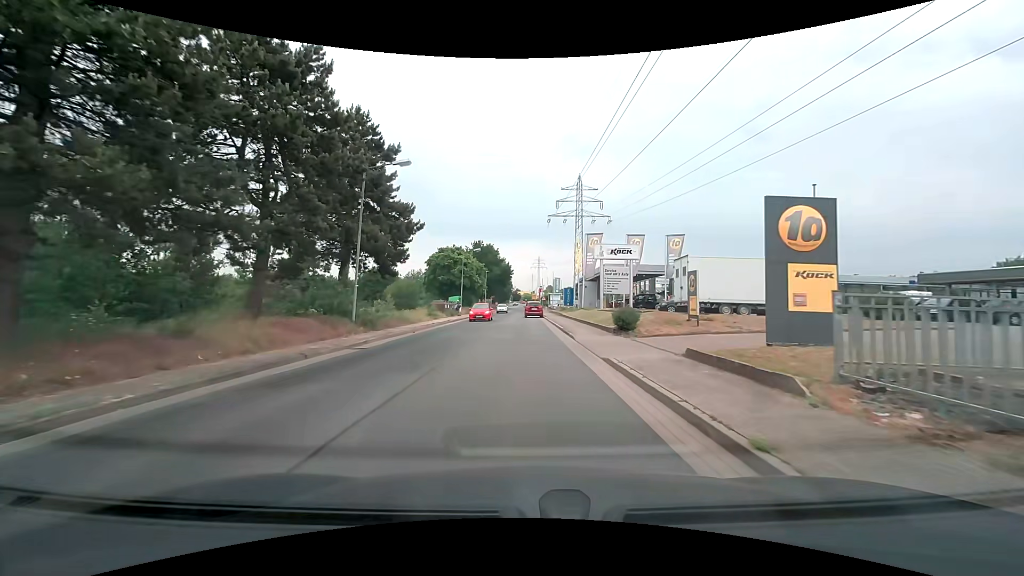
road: residential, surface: asphalt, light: Day
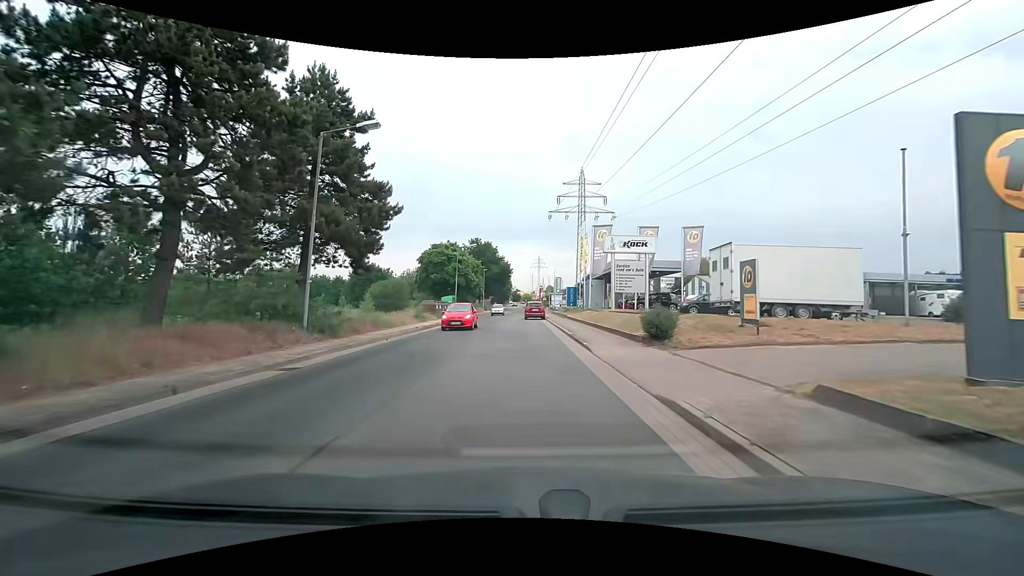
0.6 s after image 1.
(0.0, +4.9) m; 0°
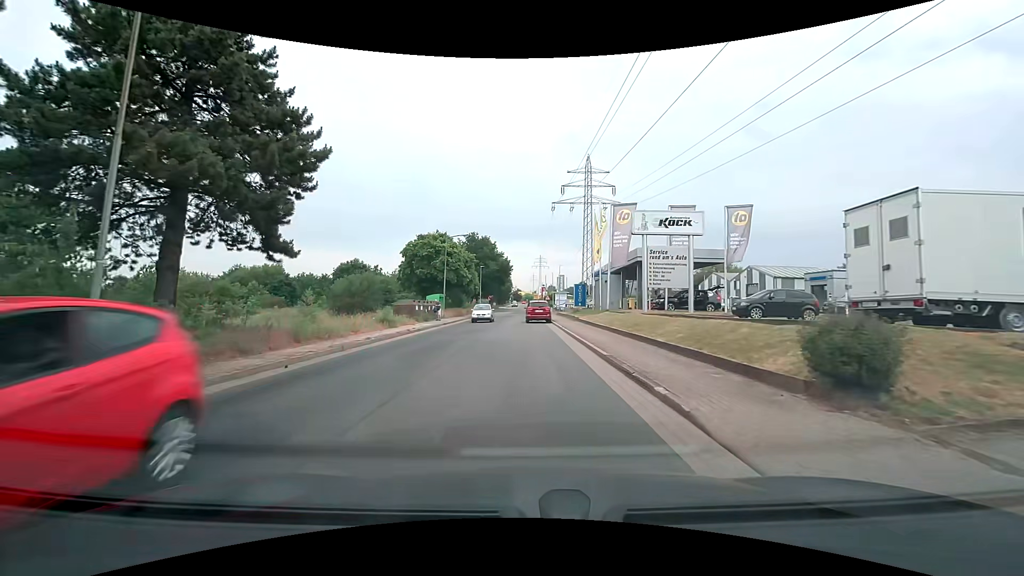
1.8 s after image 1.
(0.0, +8.5) m; 0°
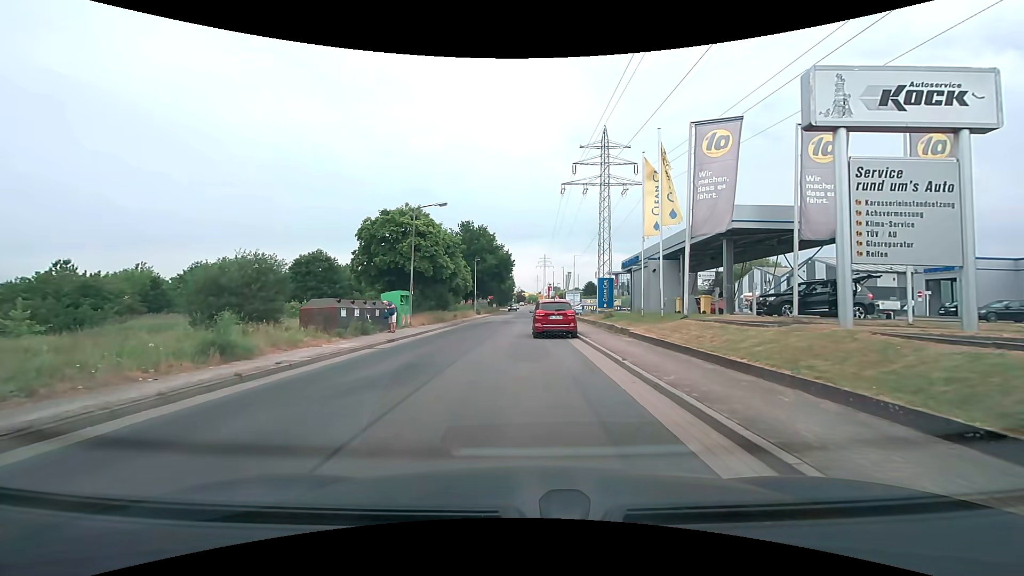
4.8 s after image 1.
(-0.1, +14.8) m; -1°
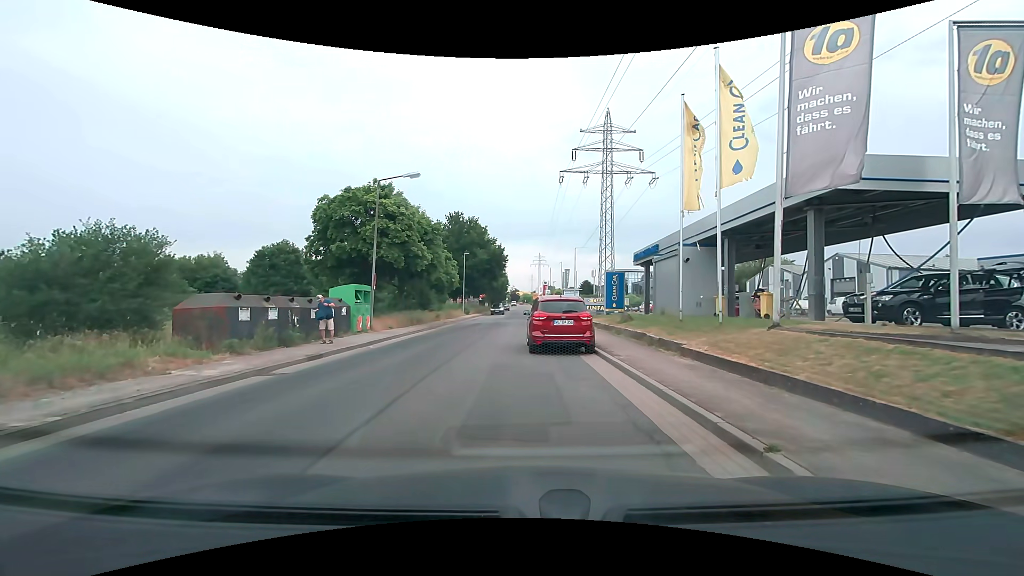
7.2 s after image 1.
(+0.1, +6.6) m; 0°
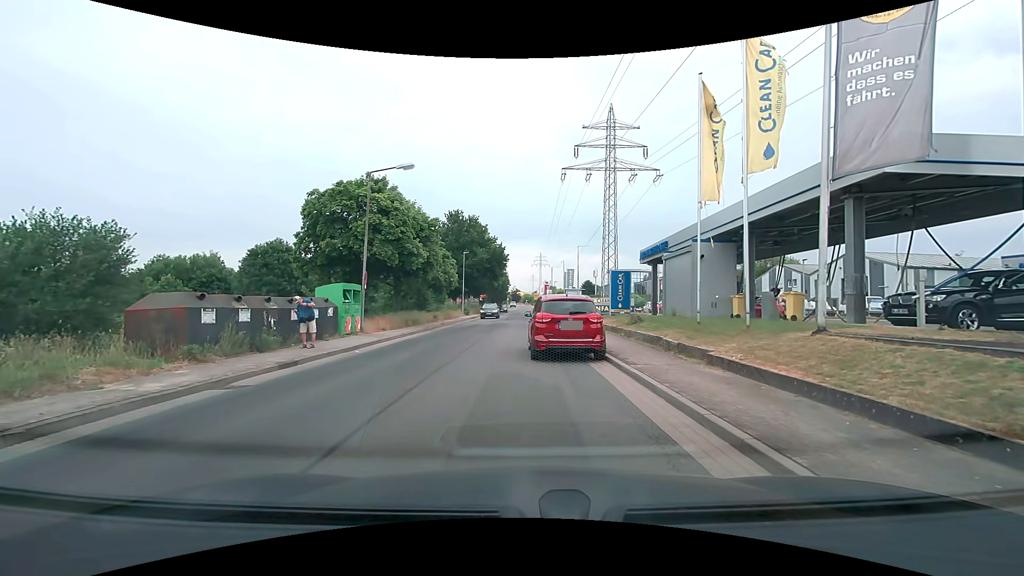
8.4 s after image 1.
(0.0, +1.5) m; +1°
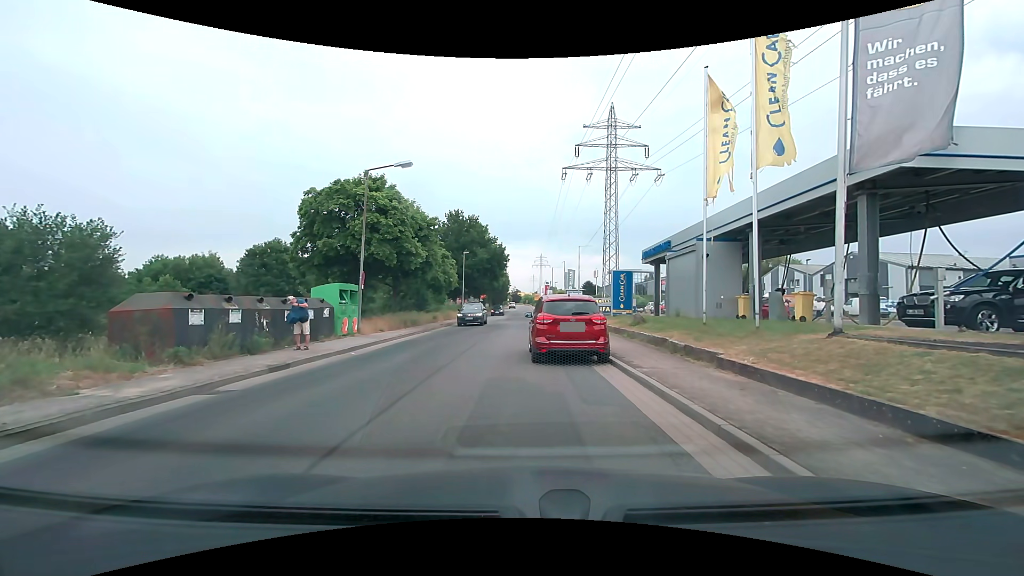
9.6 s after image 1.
(0.0, +0.5) m; 0°
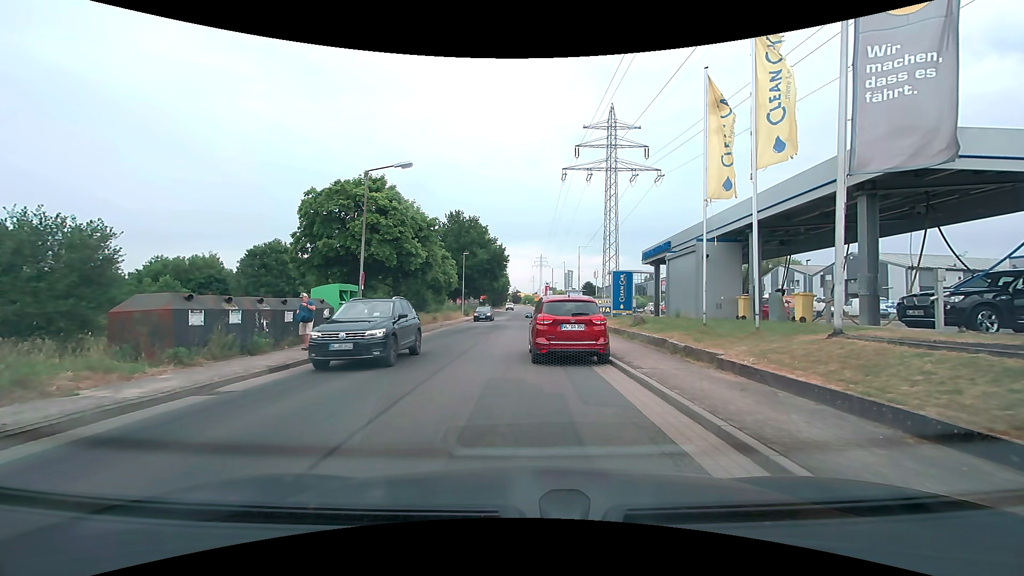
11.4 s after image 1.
(0.0, +0.1) m; 0°
